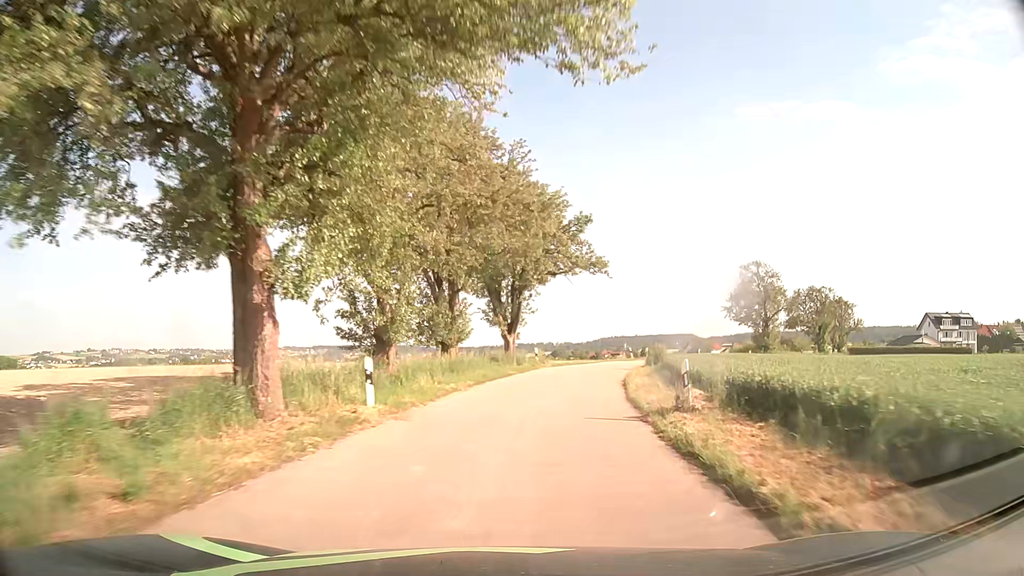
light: Day
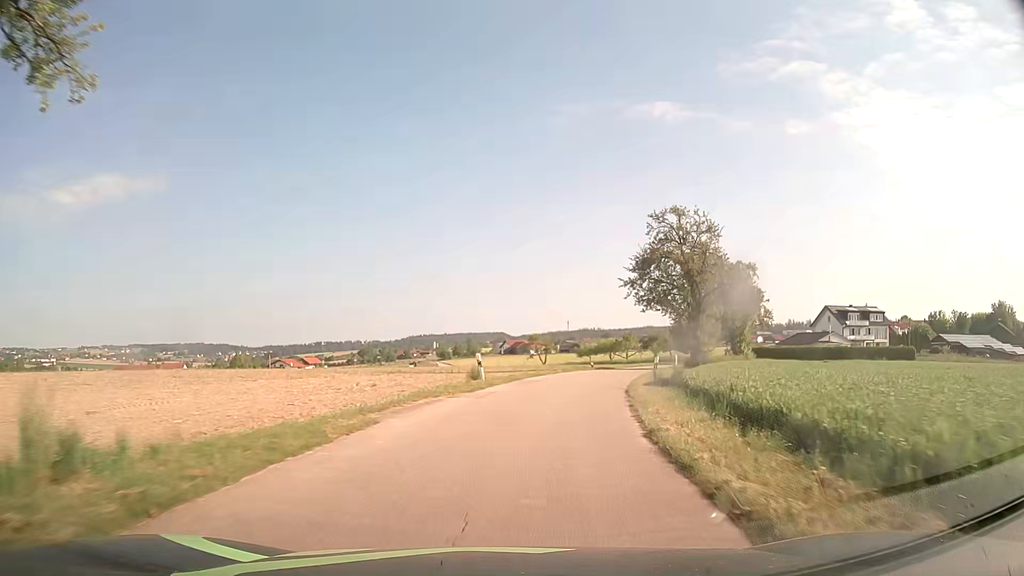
(+4.7, +34.5) m; +16°
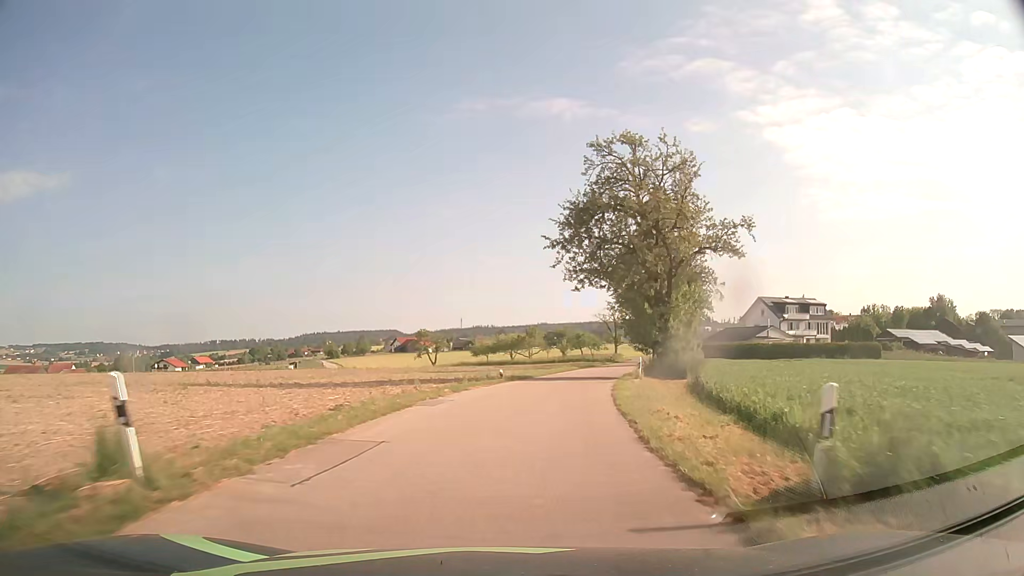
(+1.4, +17.4) m; +9°
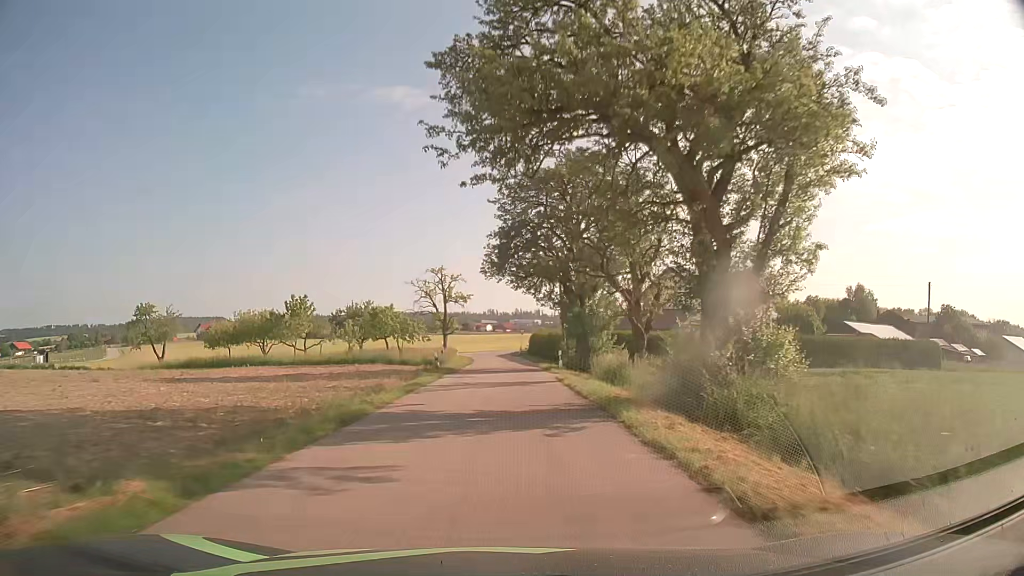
(+6.6, +43.3) m; +15°
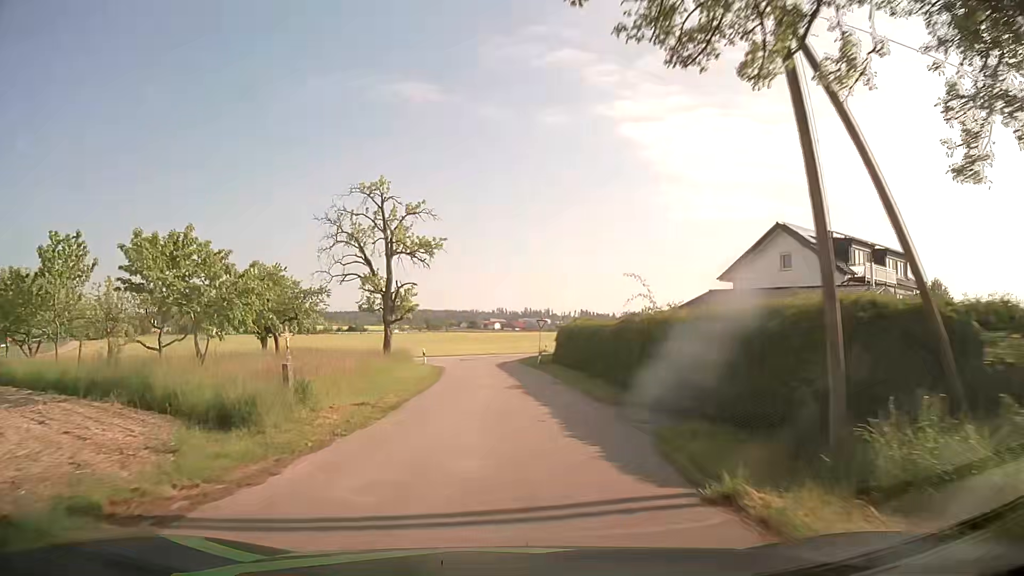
(+0.1, +32.1) m; -1°
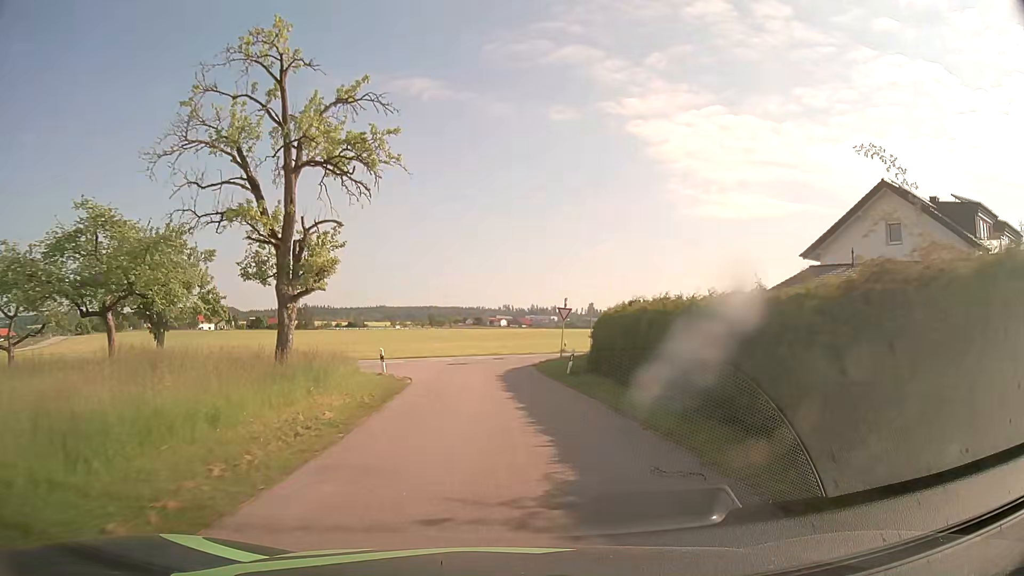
(-0.1, +14.8) m; 0°
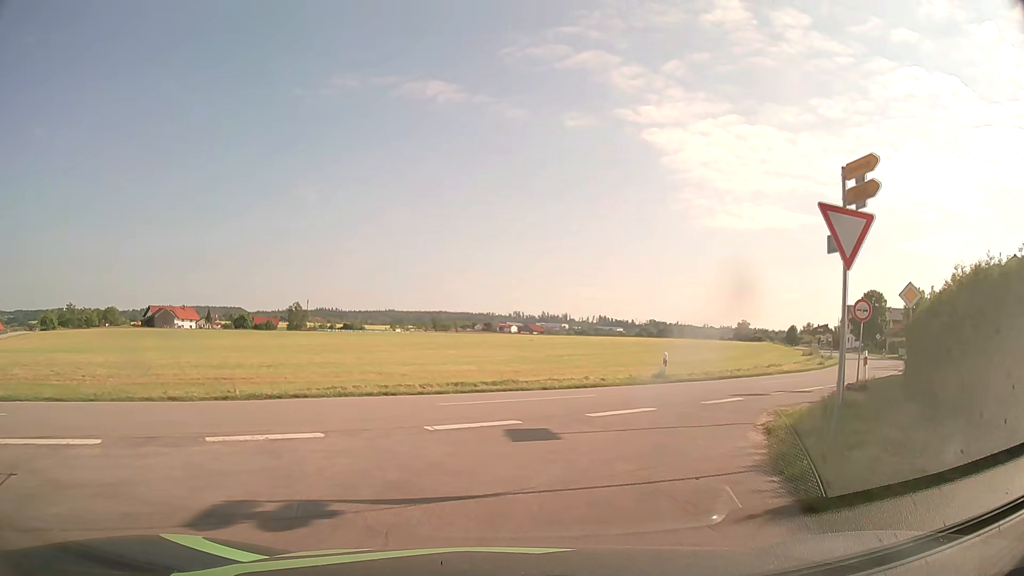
(-0.6, +28.9) m; -2°
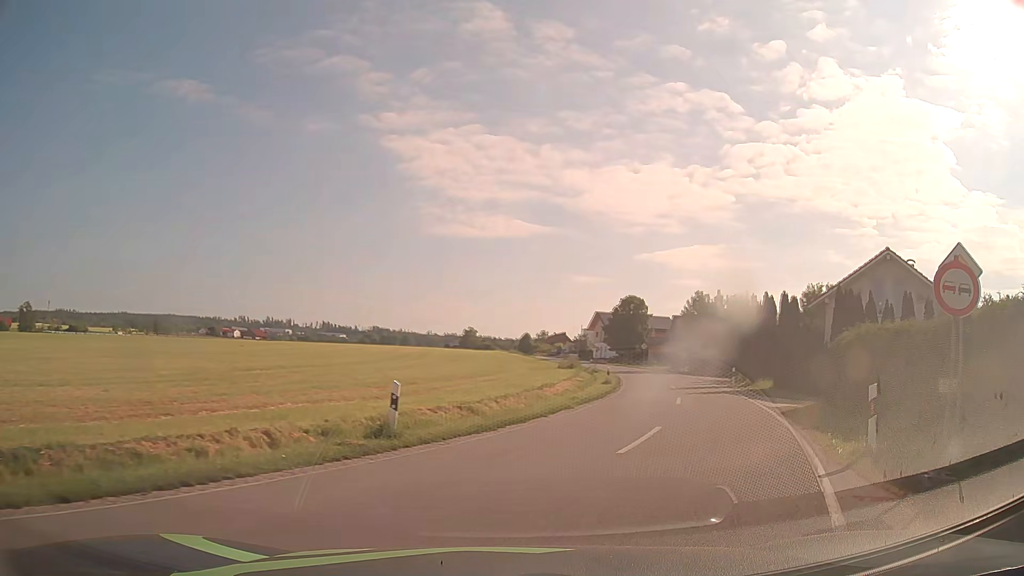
(+2.2, +12.5) m; +23°
